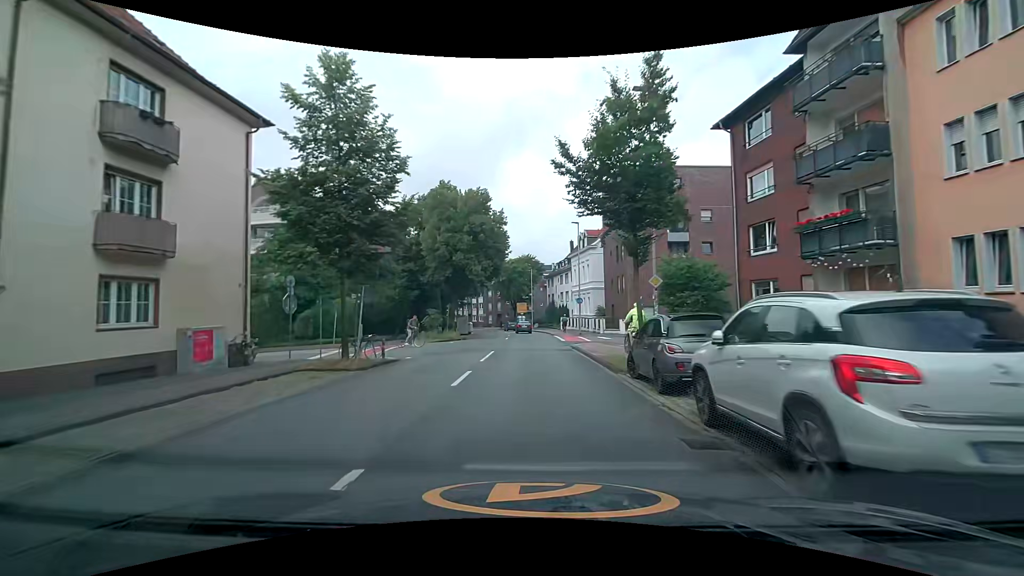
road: tertiary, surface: asphalt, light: Day
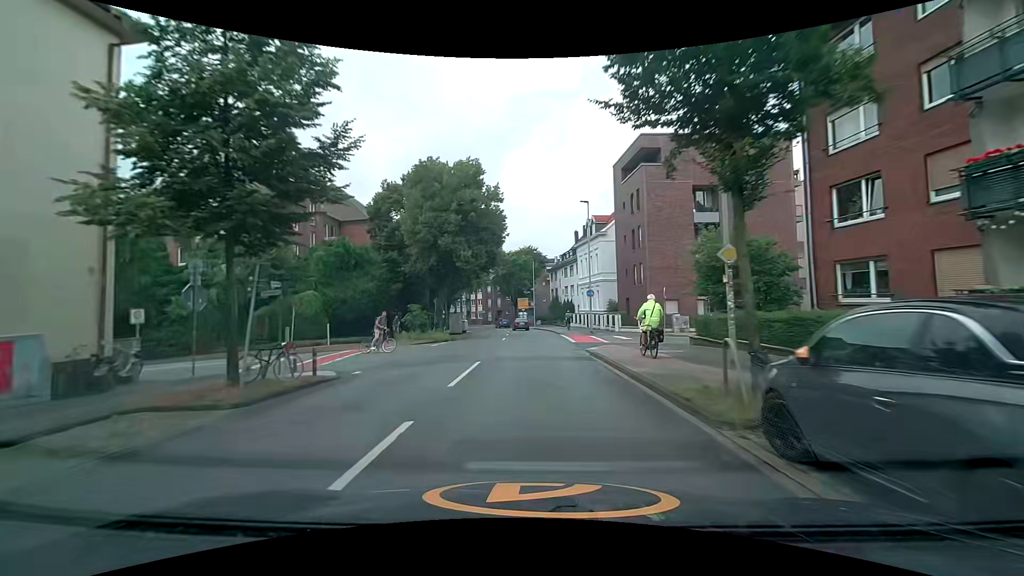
(0.0, +6.8) m; +1°
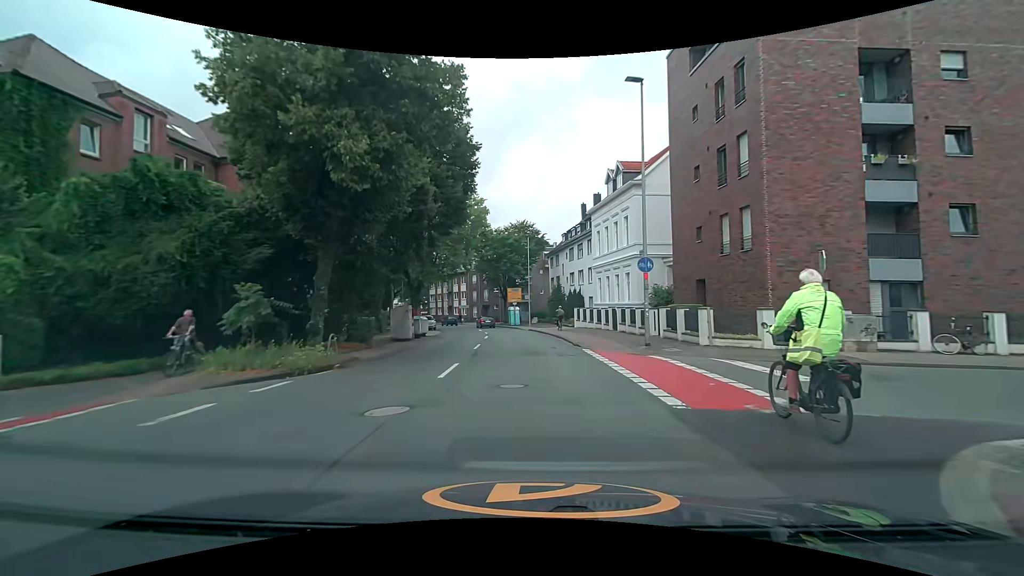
(-0.1, +19.7) m; 0°
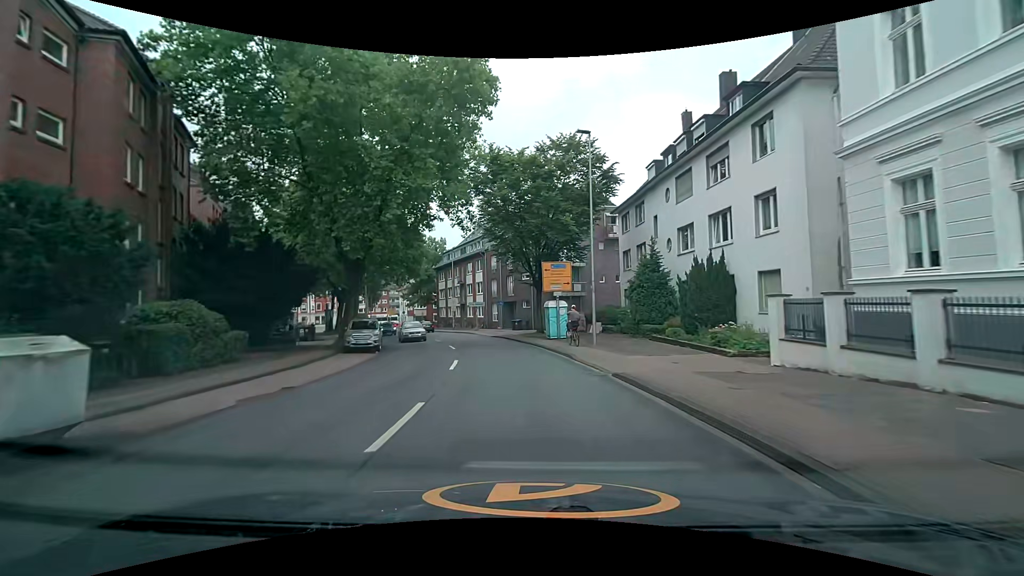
(-1.0, +32.3) m; -4°
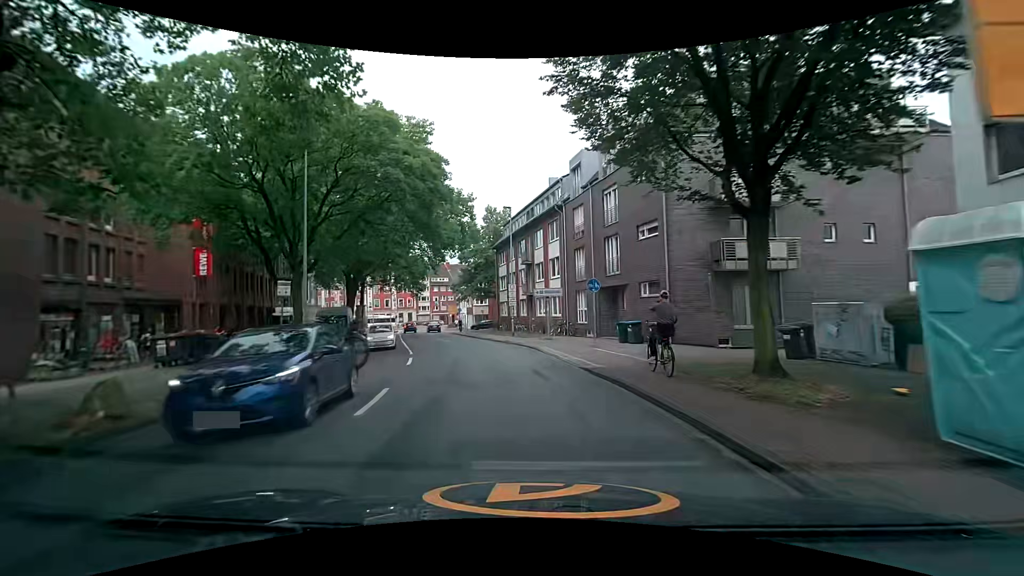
(-2.0, +25.3) m; -10°
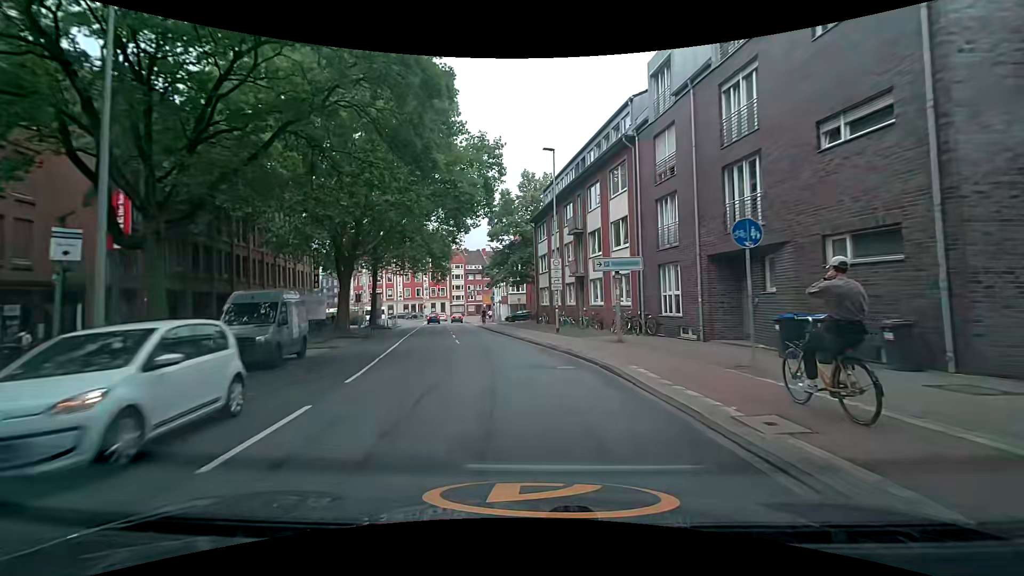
(-0.5, +12.0) m; -3°
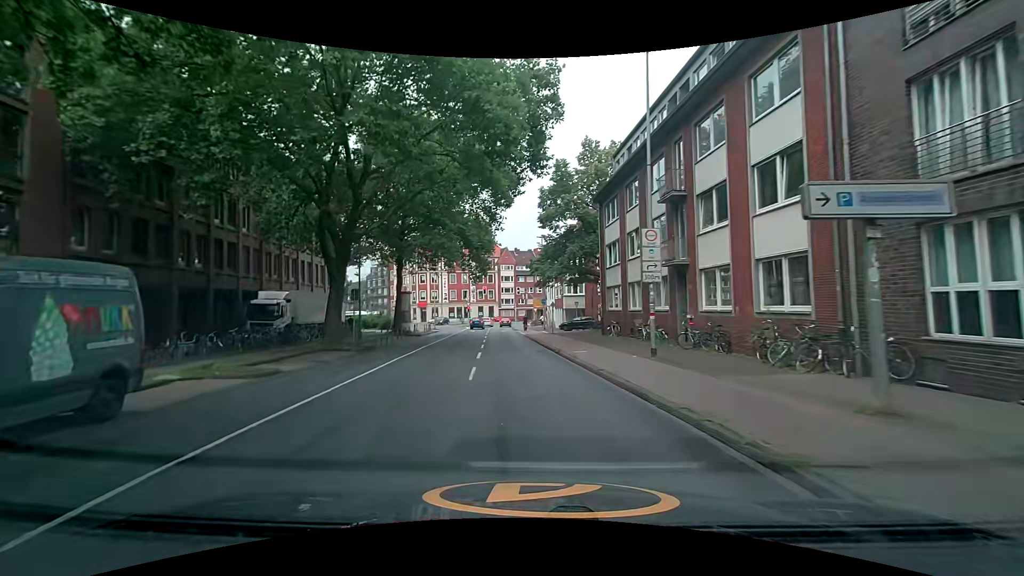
(-0.7, +11.2) m; -7°
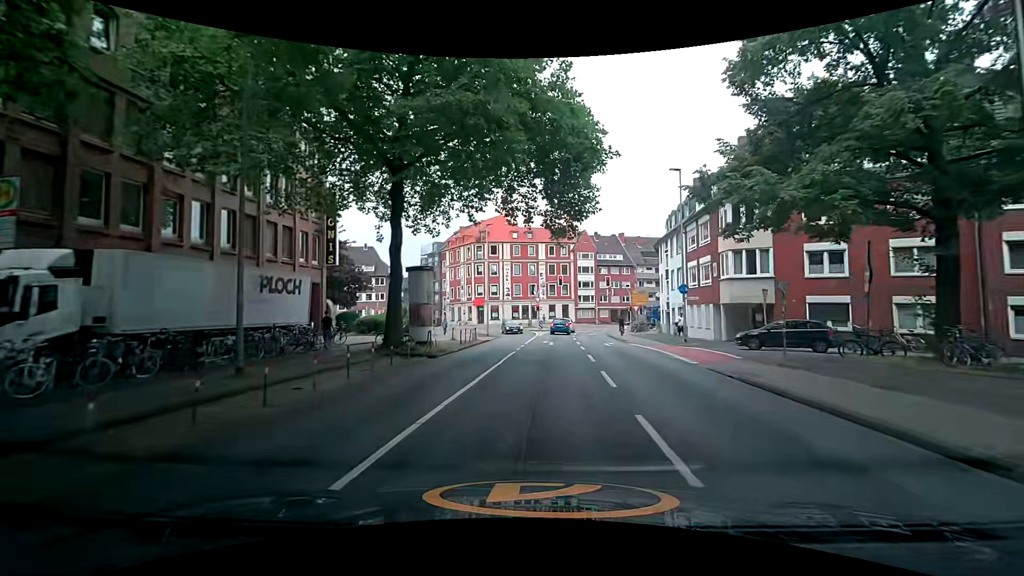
(-3.4, +24.7) m; -8°
